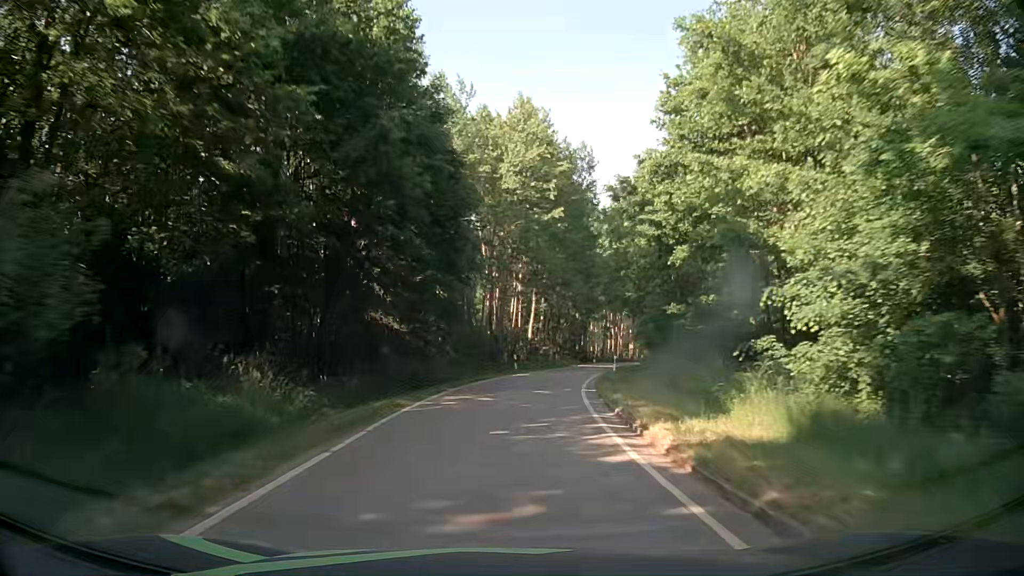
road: tertiary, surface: asphalt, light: Day
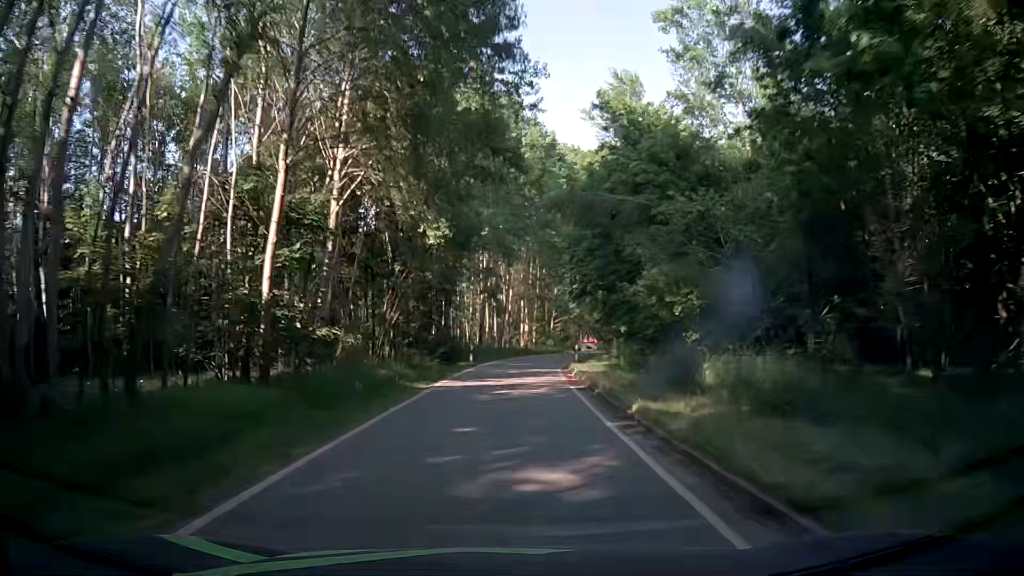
(+4.4, +41.2) m; +11°
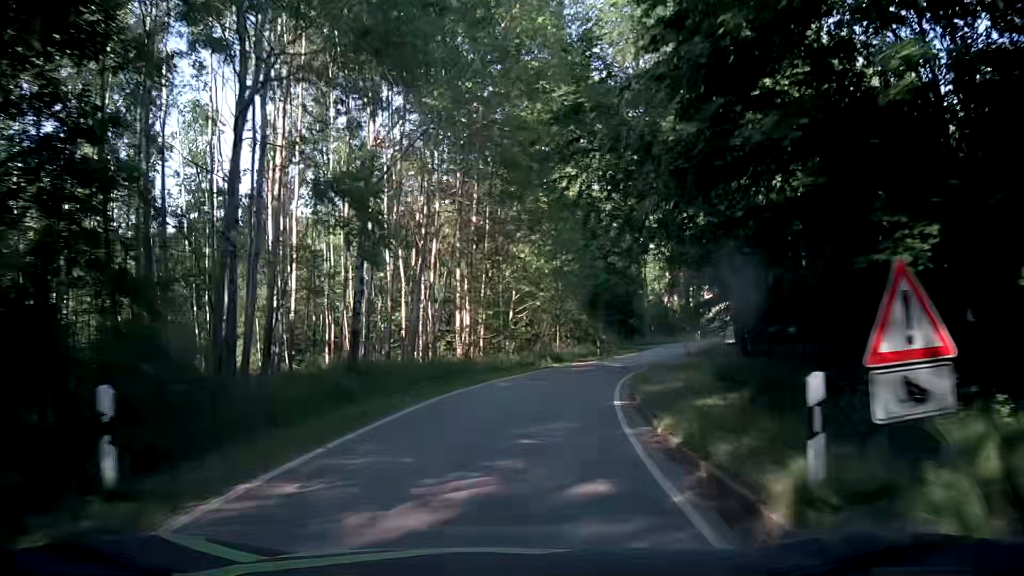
(+1.3, +29.9) m; +6°
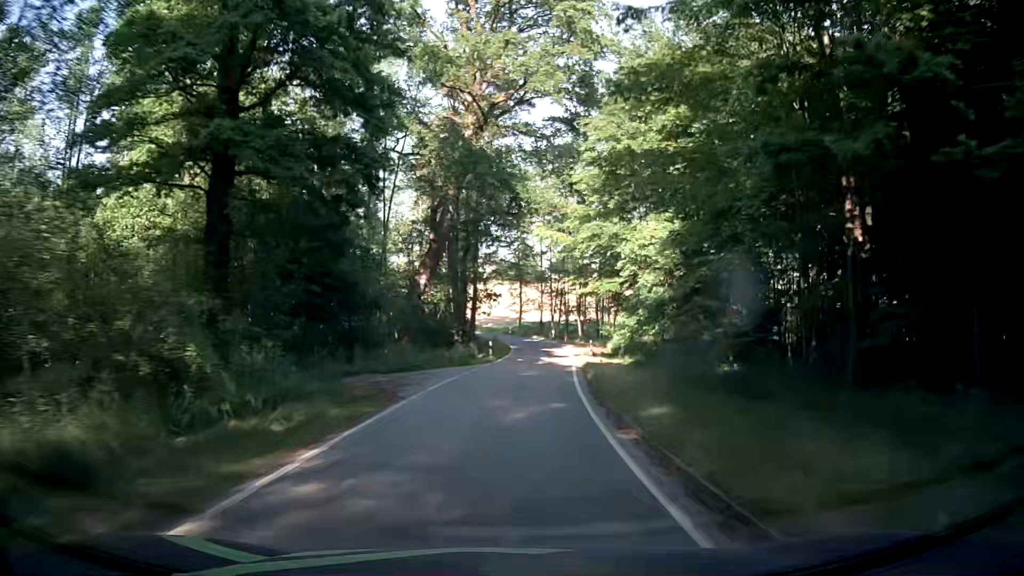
(+6.7, +38.4) m; +22°
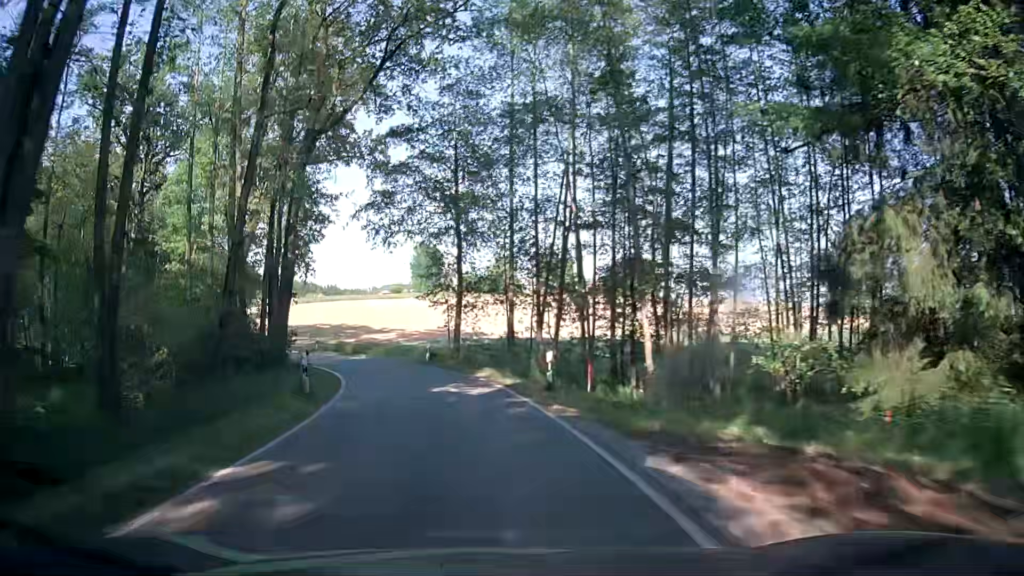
(+3.4, +49.8) m; +2°
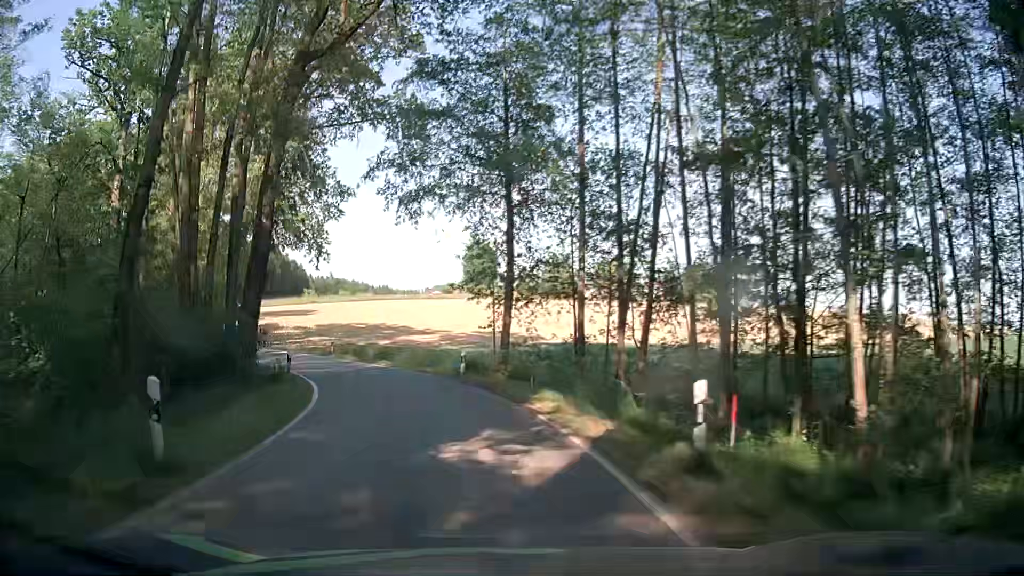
(-0.4, +8.8) m; -5°
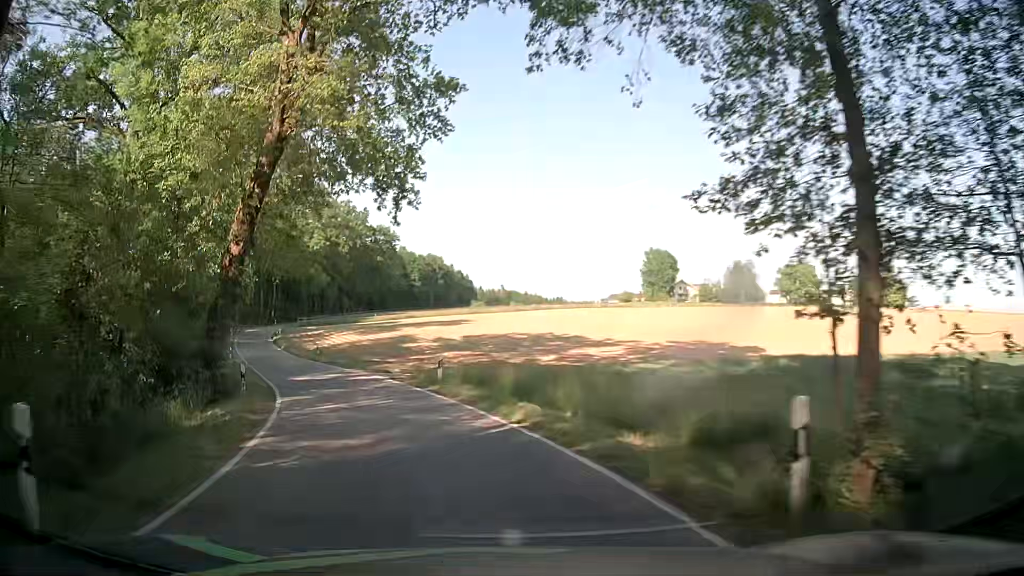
(-1.3, +16.6) m; -12°
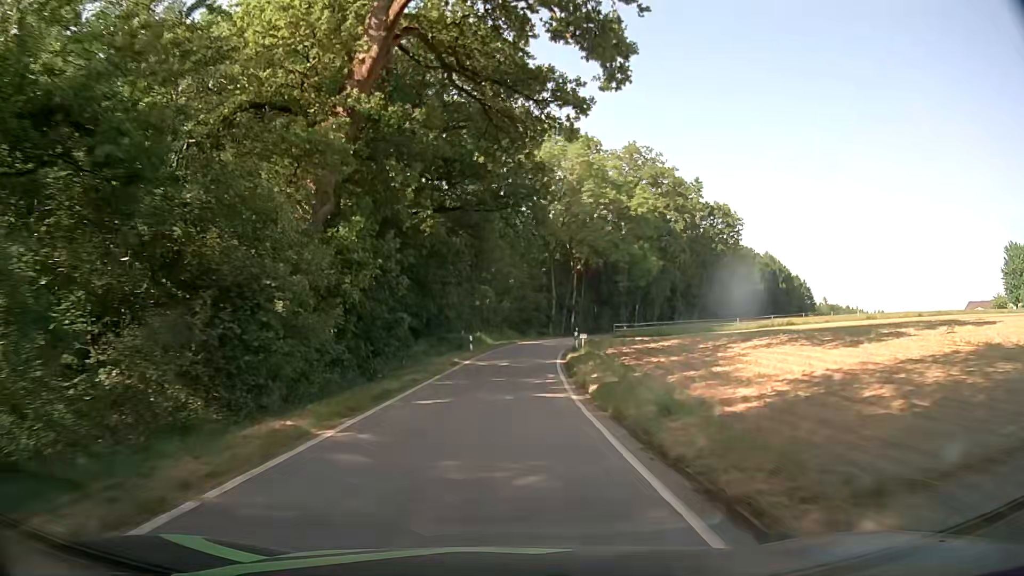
(-15.7, +42.4) m; -28°
(0, +10) (0, +20) (0, +30) (+1, +40) (+3, +50) (+5, +60) (+8, +69) (+11, +79) (+15, +88) (+20, +96) m
